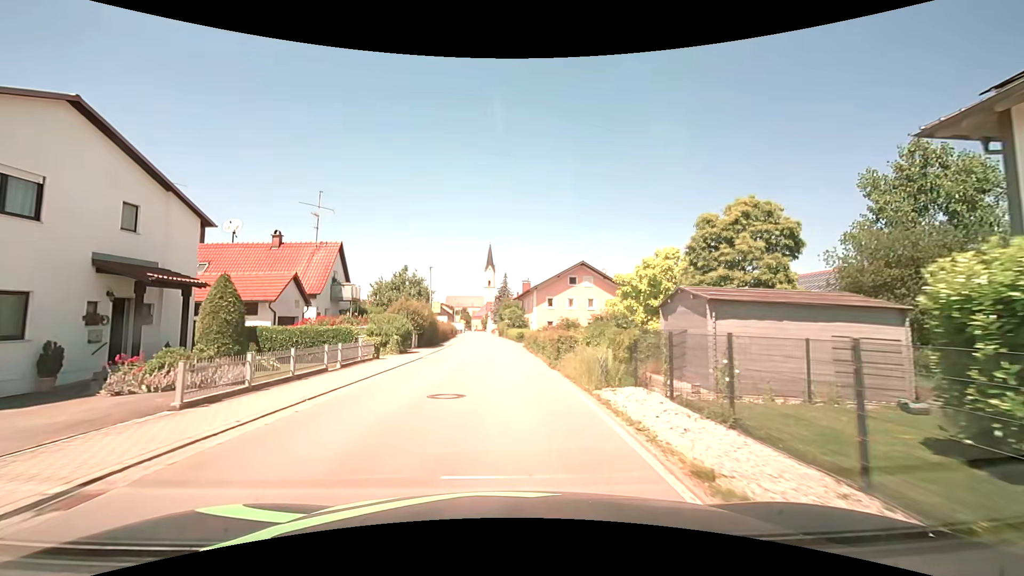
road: secondary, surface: asphalt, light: Day
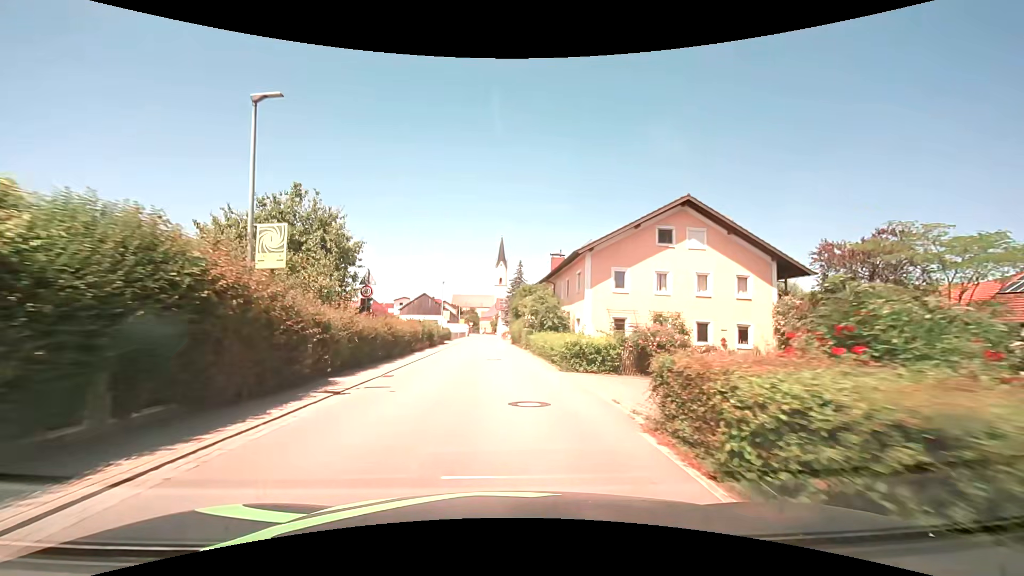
(-0.6, +29.2) m; -2°
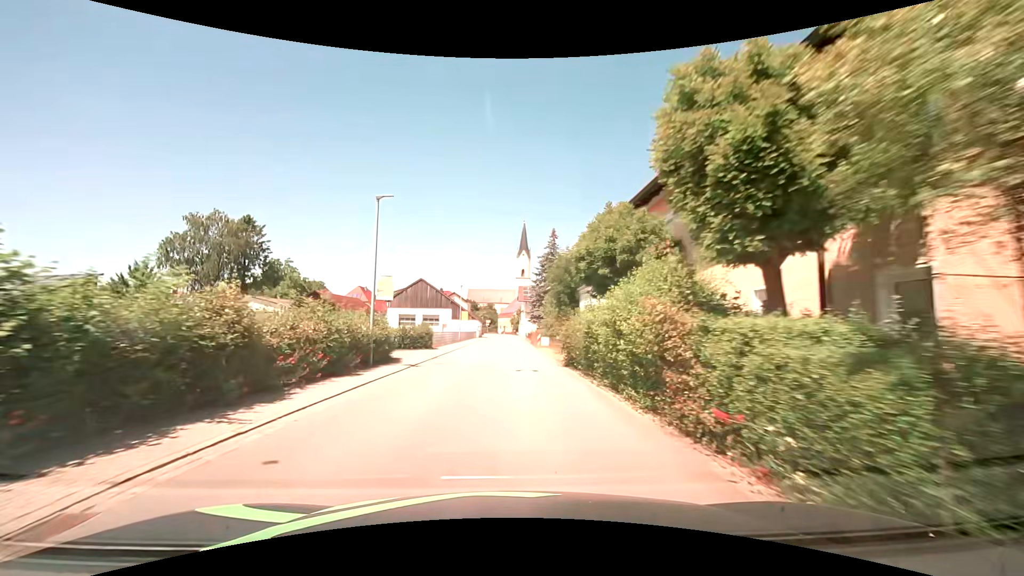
(-0.7, +31.4) m; -2°
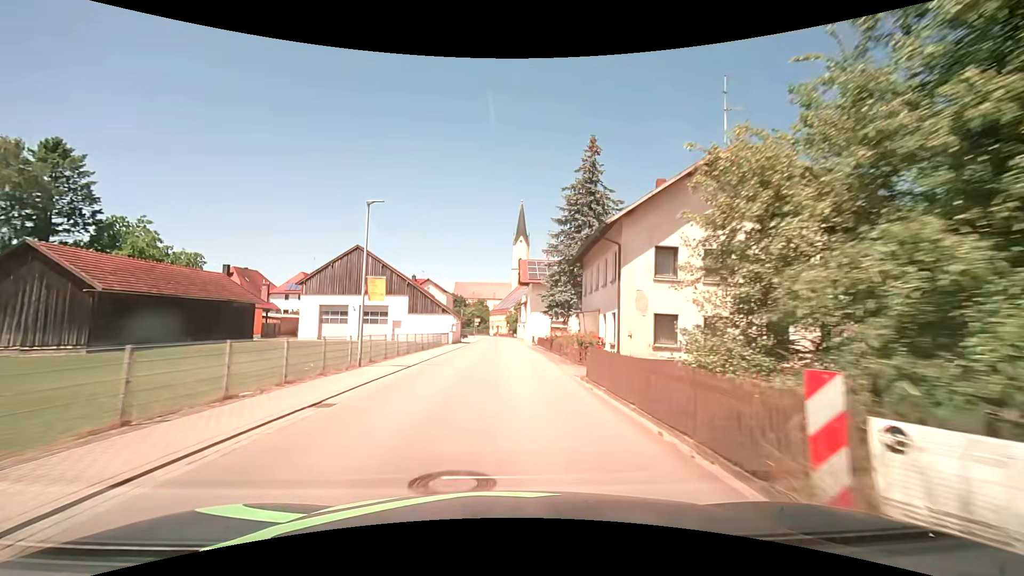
(+0.1, +34.8) m; 0°
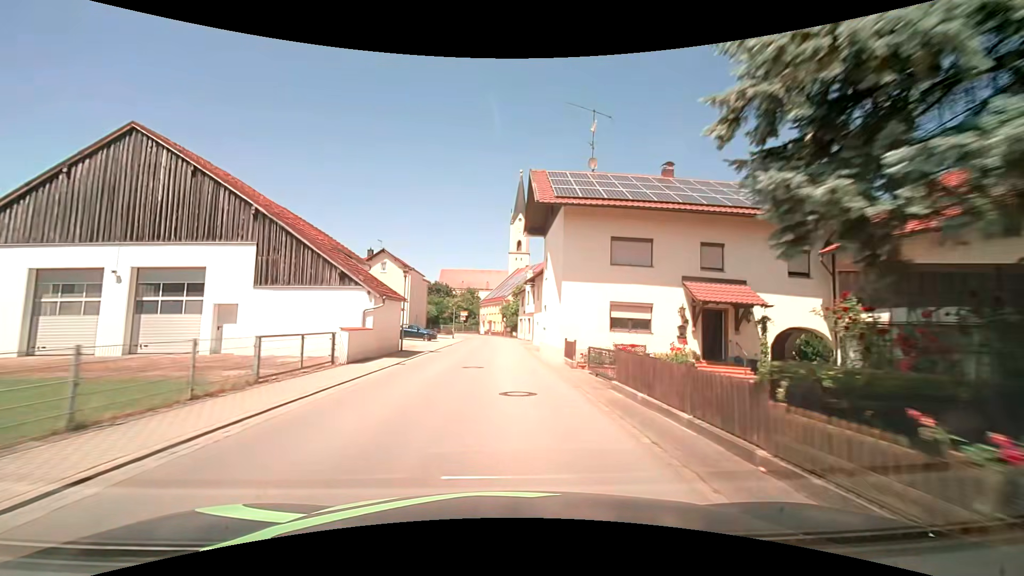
(+0.5, +30.8) m; +1°
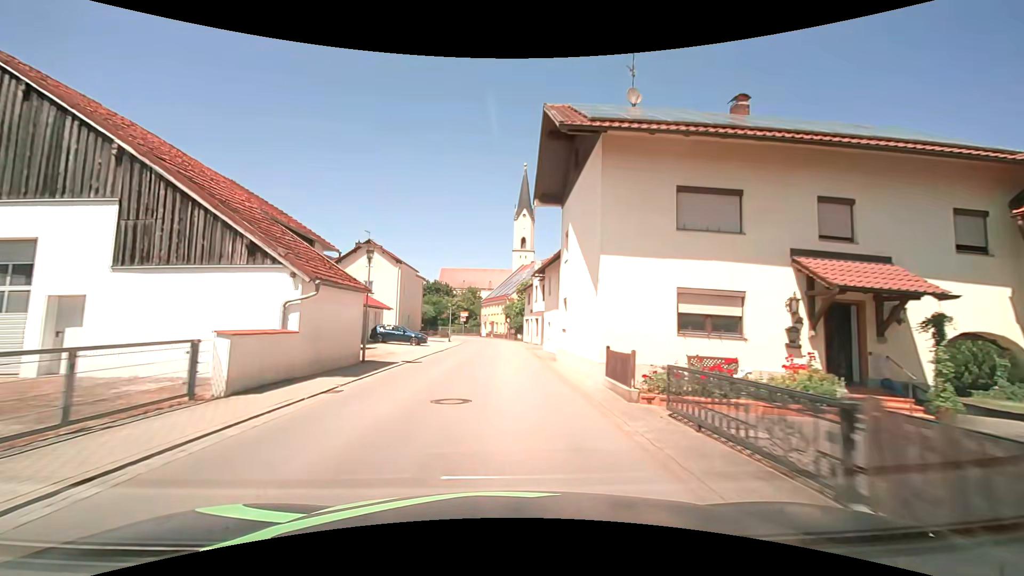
(0.0, +7.7) m; 0°
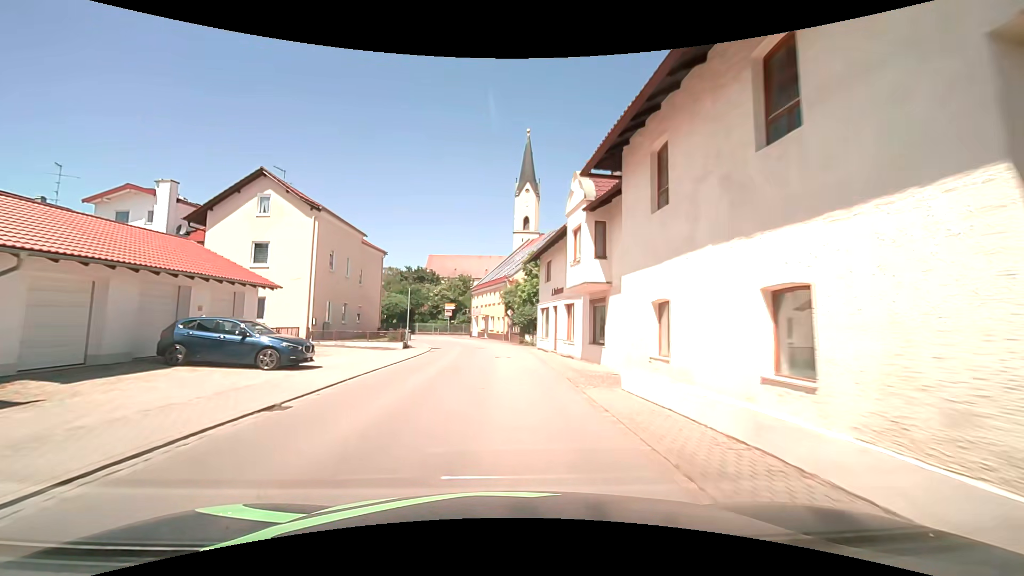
(-0.3, +23.0) m; -1°
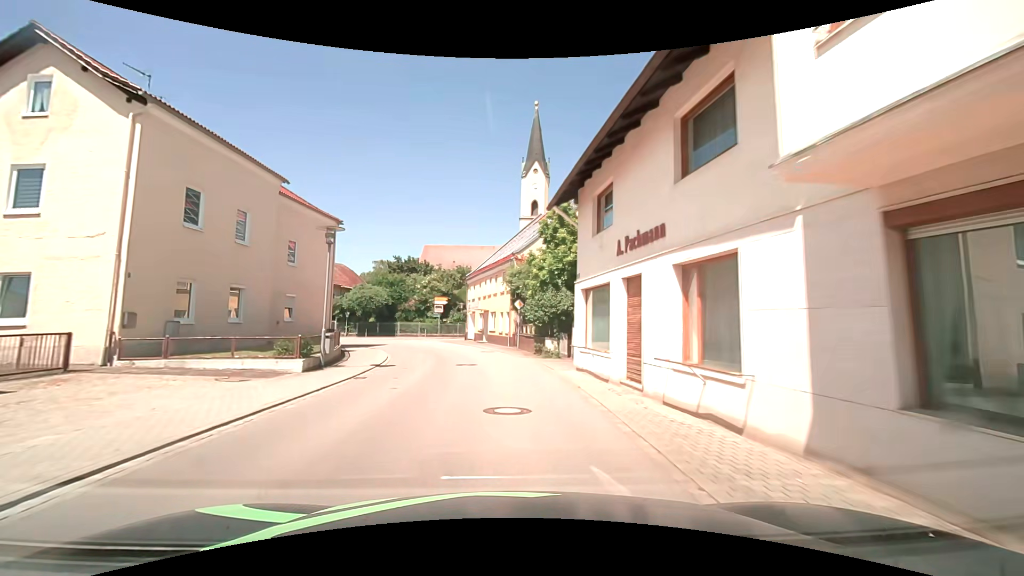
(+0.2, +14.6) m; -1°
